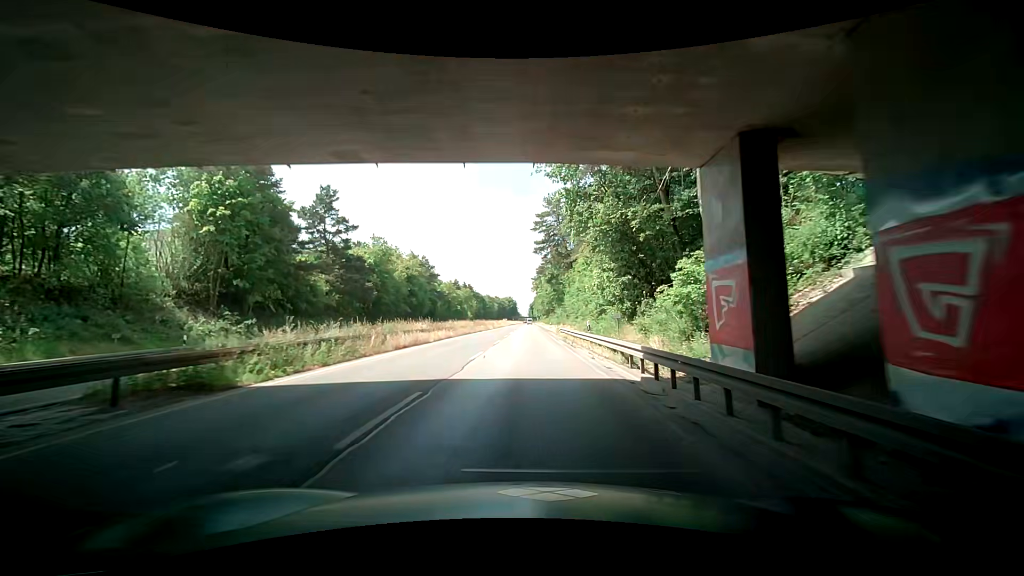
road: trunk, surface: asphalt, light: Day
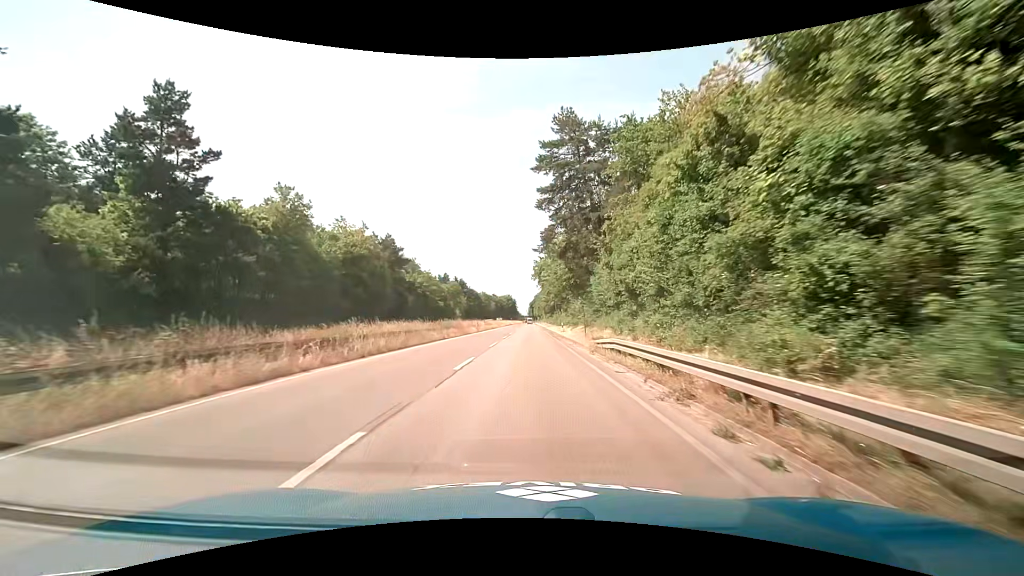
(+0.1, +27.4) m; 0°
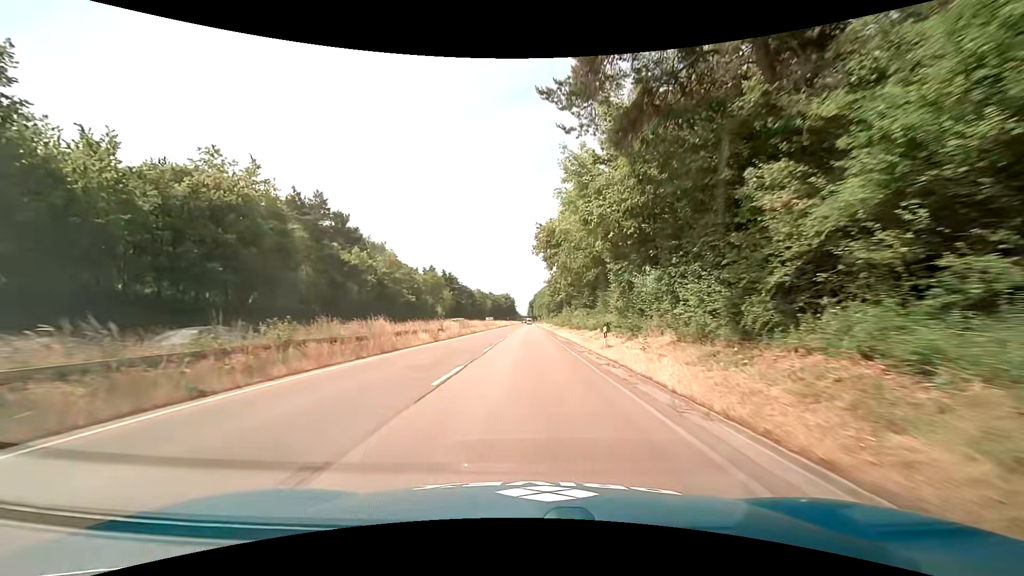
(+0.2, +27.4) m; 0°
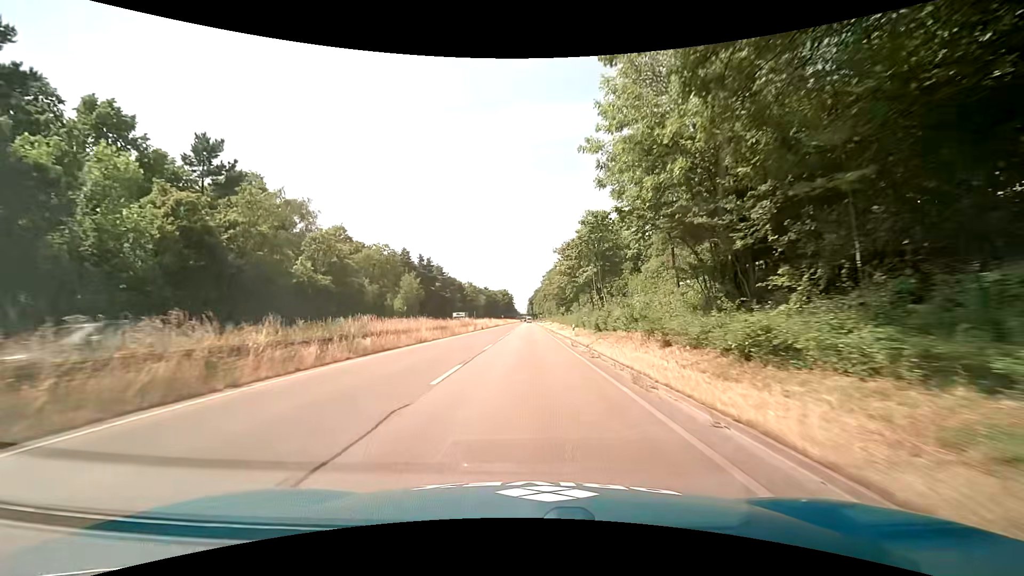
(+0.1, +36.5) m; +1°
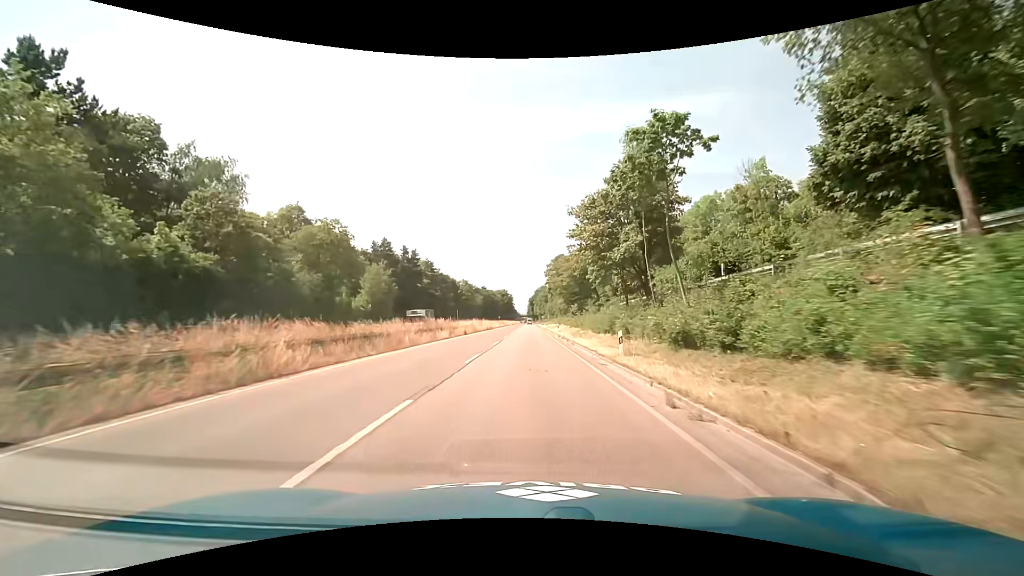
(-0.1, +18.2) m; -1°
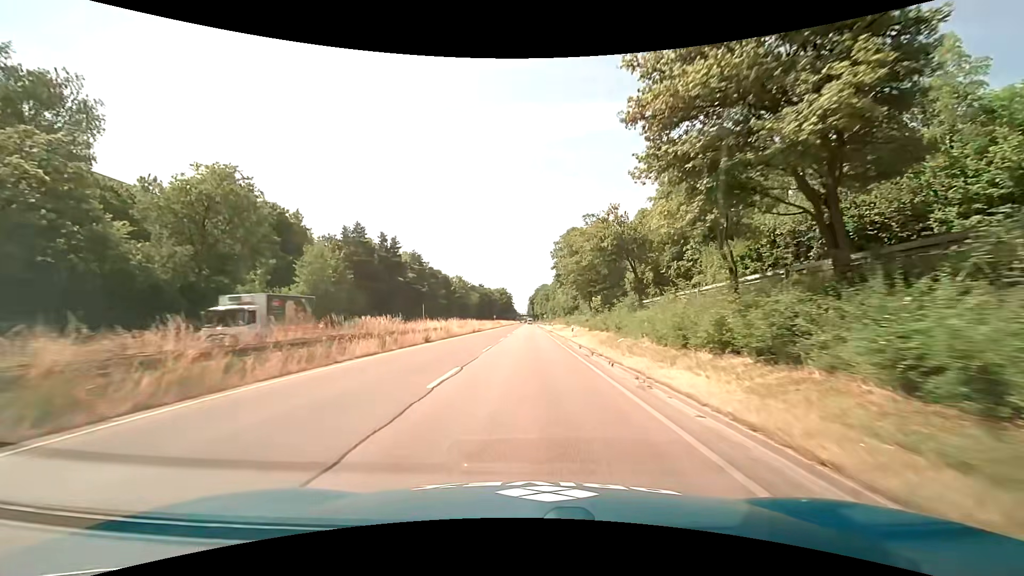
(+0.2, +18.3) m; 0°
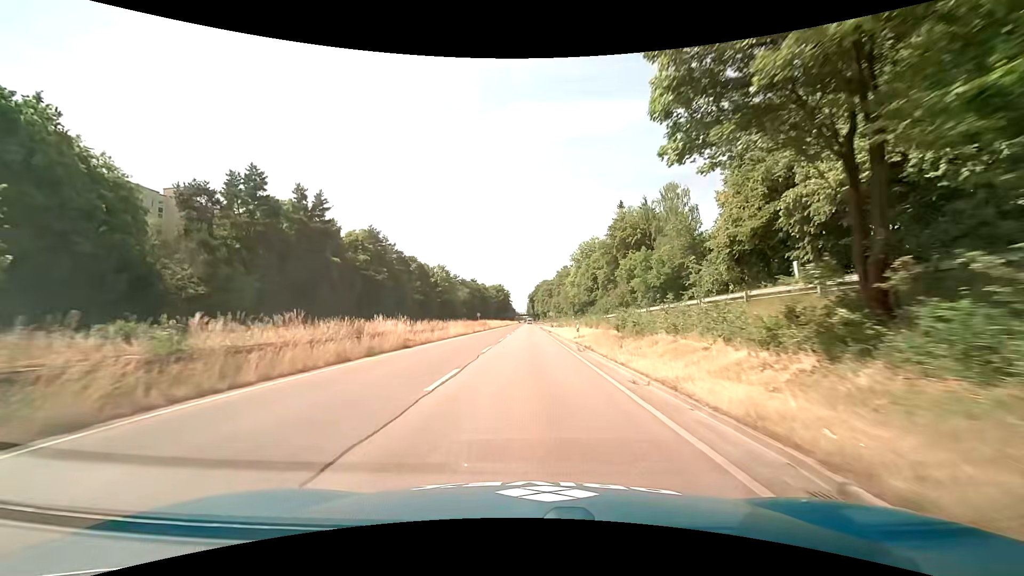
(+0.3, +36.5) m; 0°
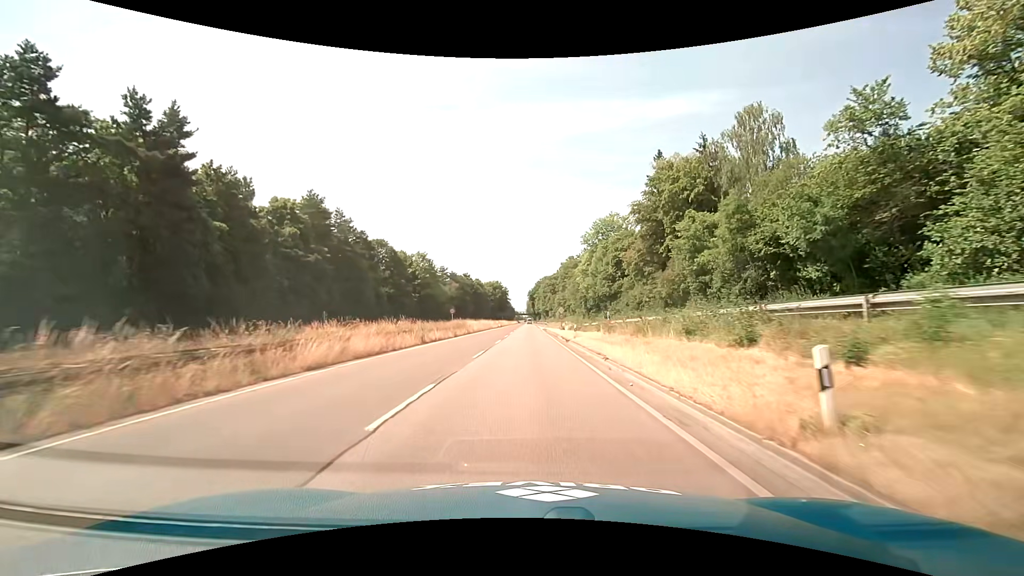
(0.0, +27.4) m; 0°
(0, +10) (0, +20) (0, +30) (0, +40) (0, +50) (0, +60) (0, +70) (0, +80) (0, +90) (0, +100) m
